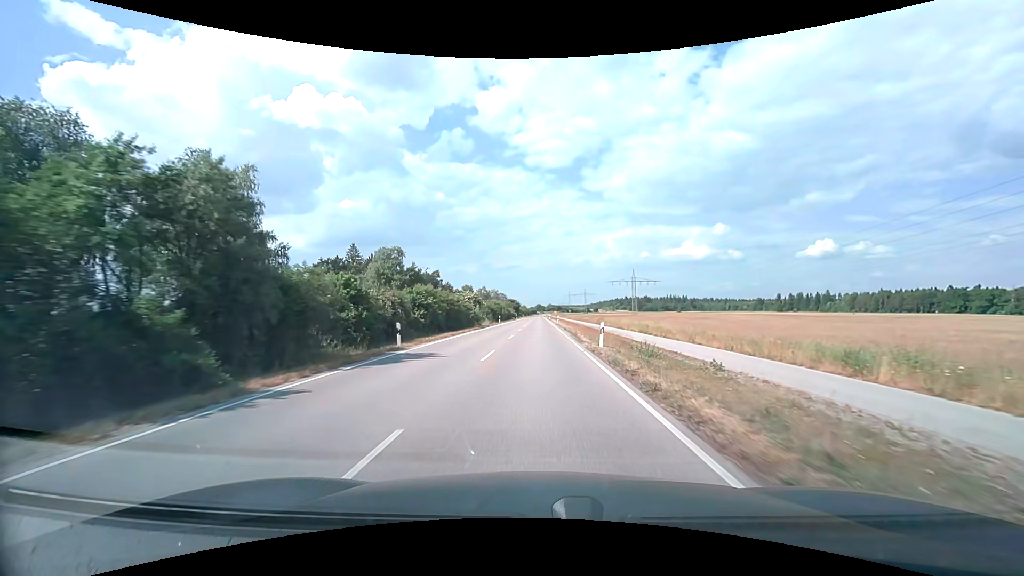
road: unclassified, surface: asphalt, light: Day
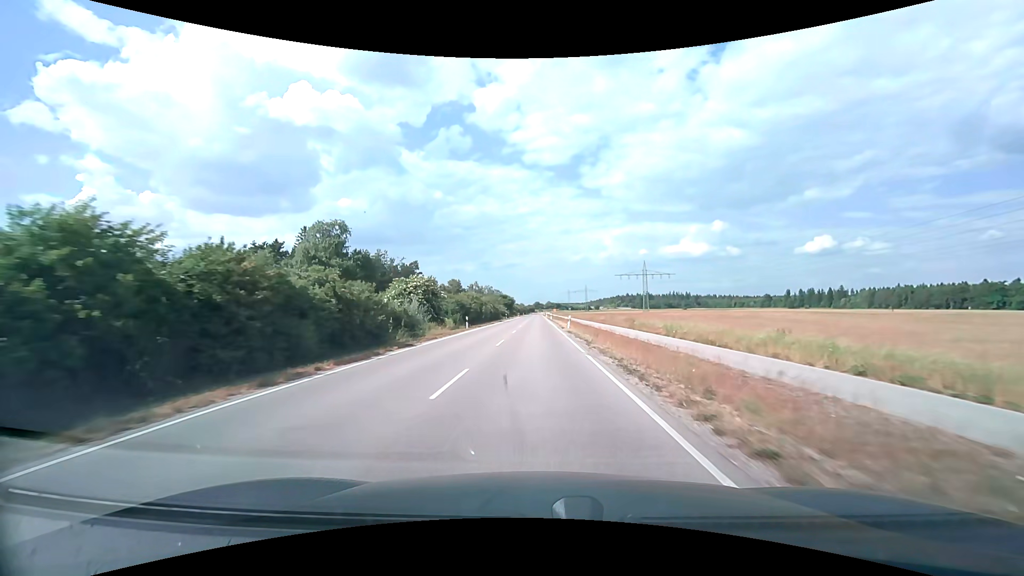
(+0.2, +30.0) m; 0°
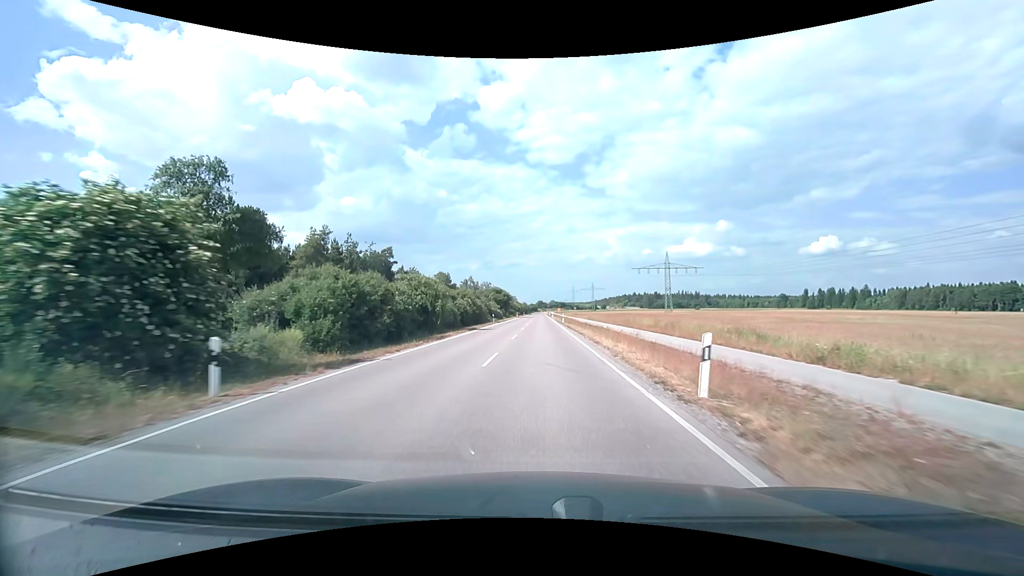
(-0.3, +31.6) m; 0°
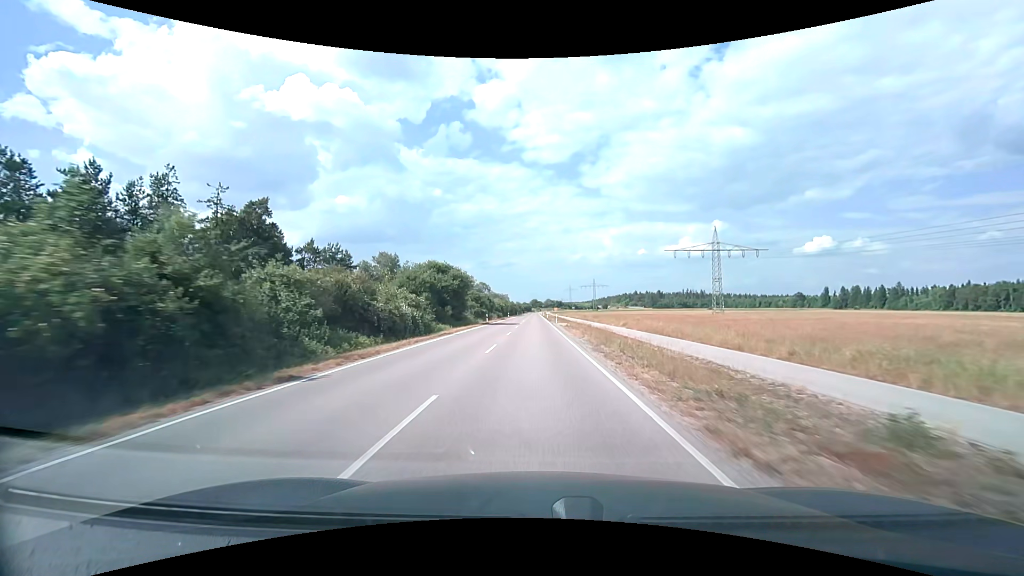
(+0.5, +55.8) m; +1°
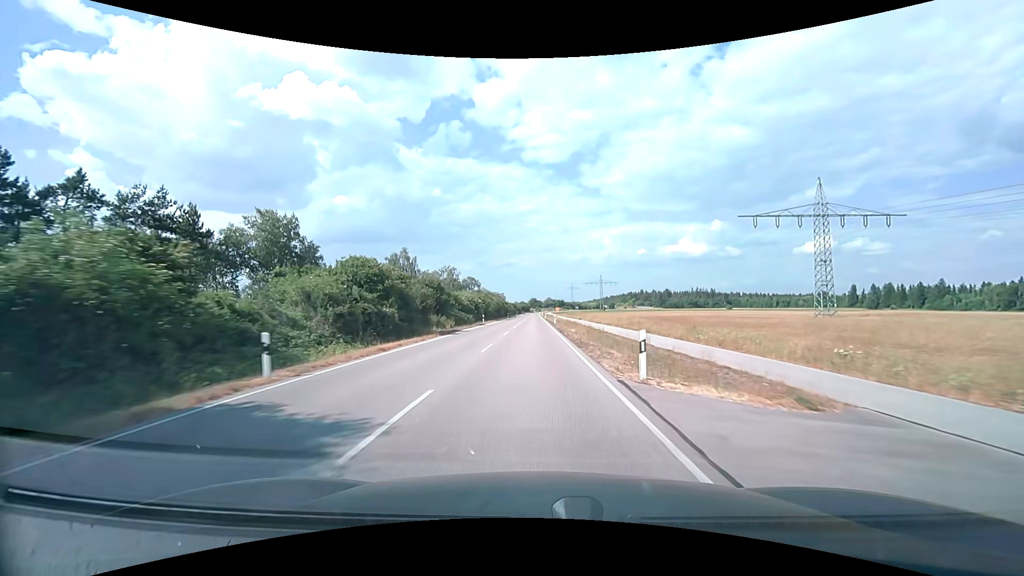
(0.0, +47.3) m; 0°
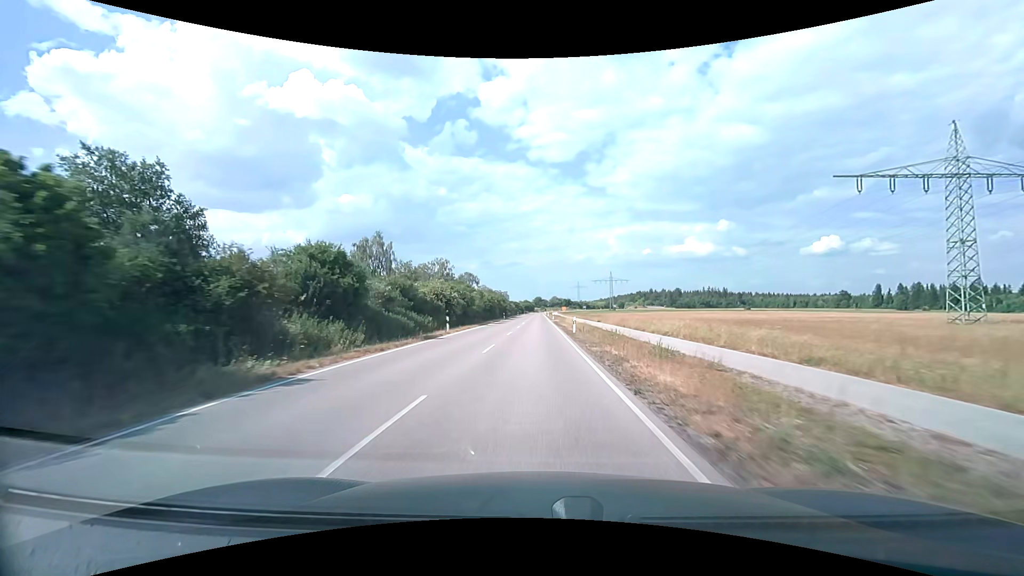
(-0.1, +24.5) m; -1°
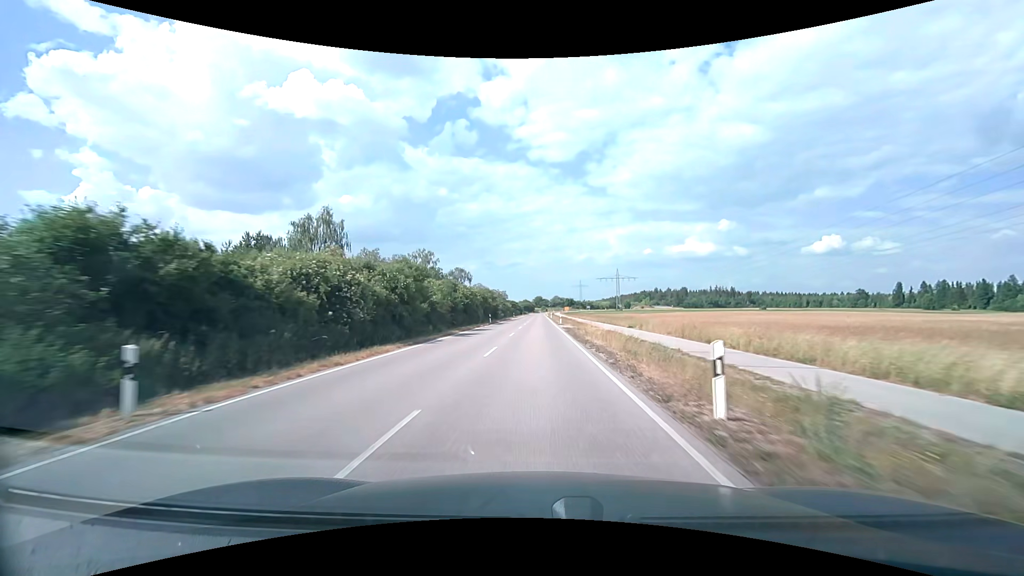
(0.0, +25.0) m; 0°
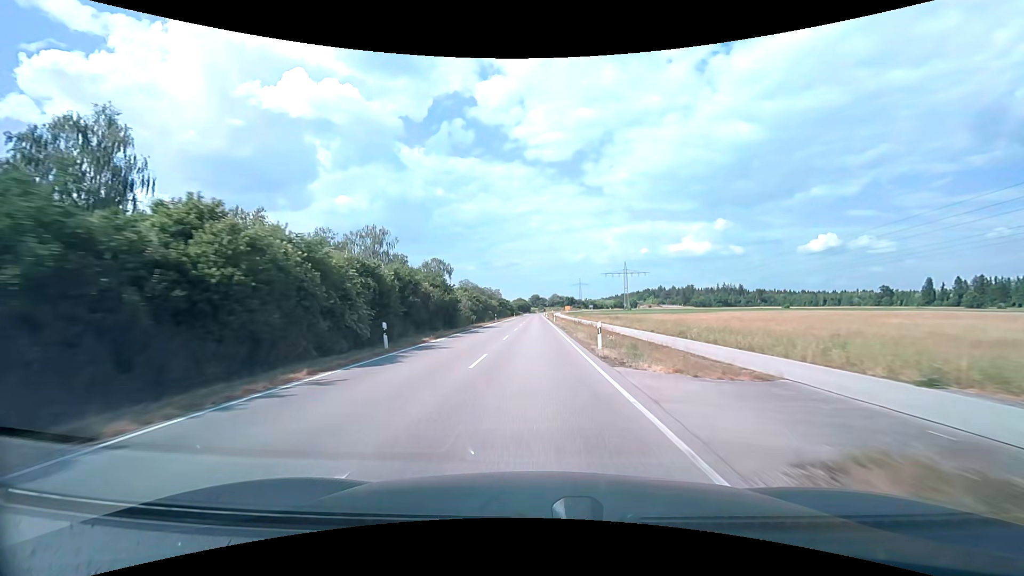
(+0.2, +38.4) m; 0°
(0, +10) (0, +20) (0, +30) (0, +40) (0, +50) (0, +60) (0, +70) (0, +80) (0, +90) (0, +100) m
